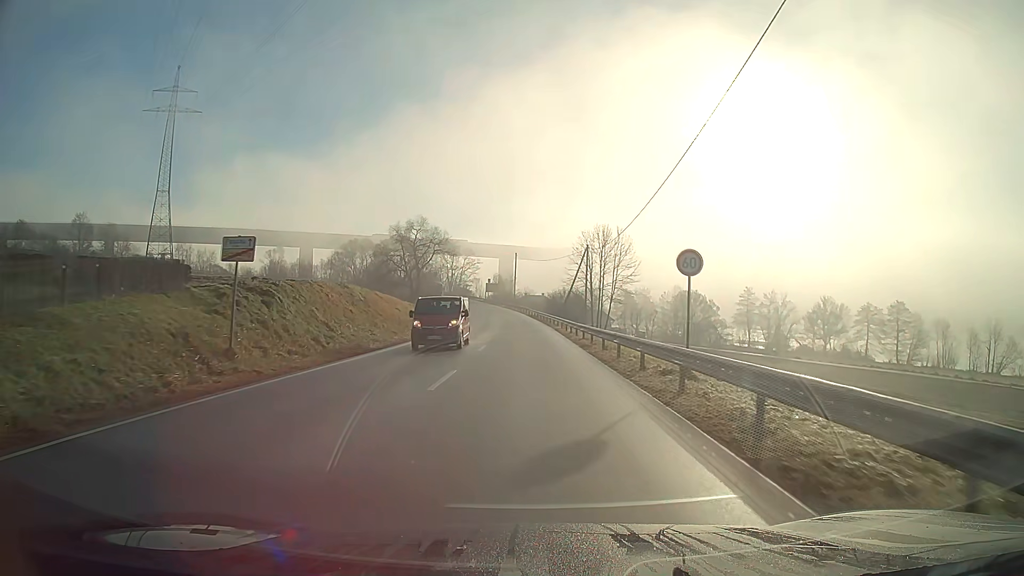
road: secondary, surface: asphalt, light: Day
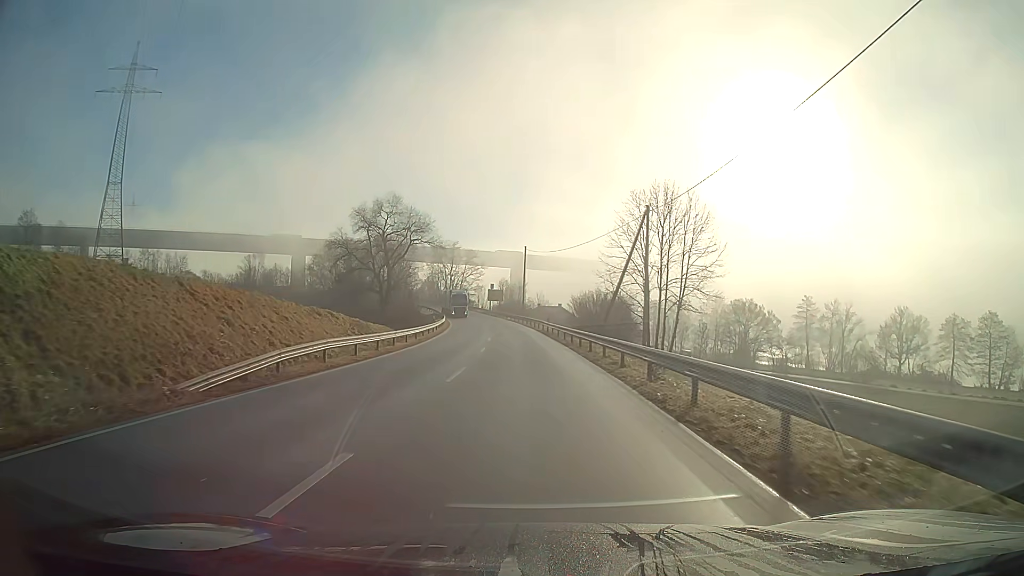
(-0.3, +33.0) m; -1°
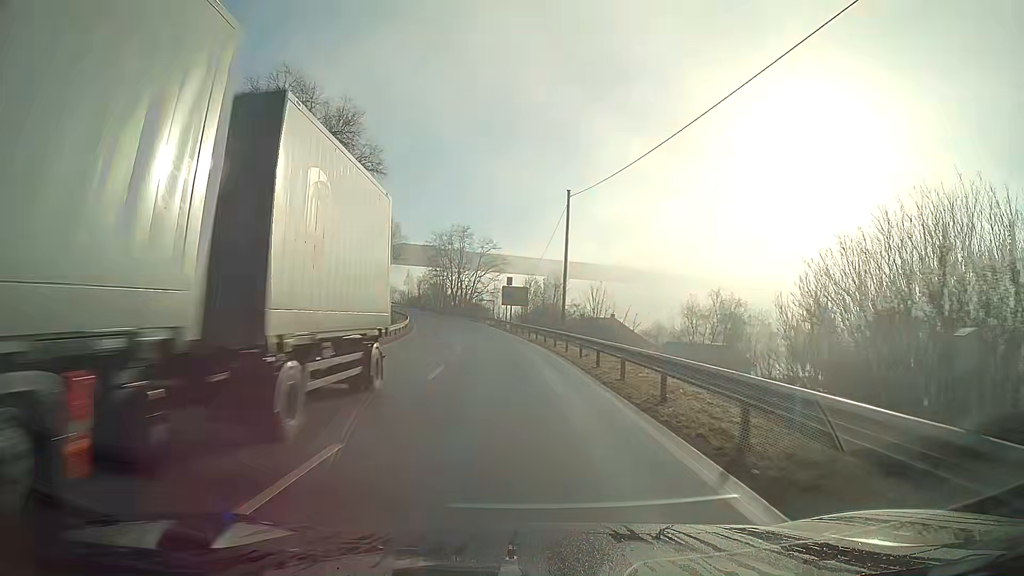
(-1.2, +47.9) m; -3°
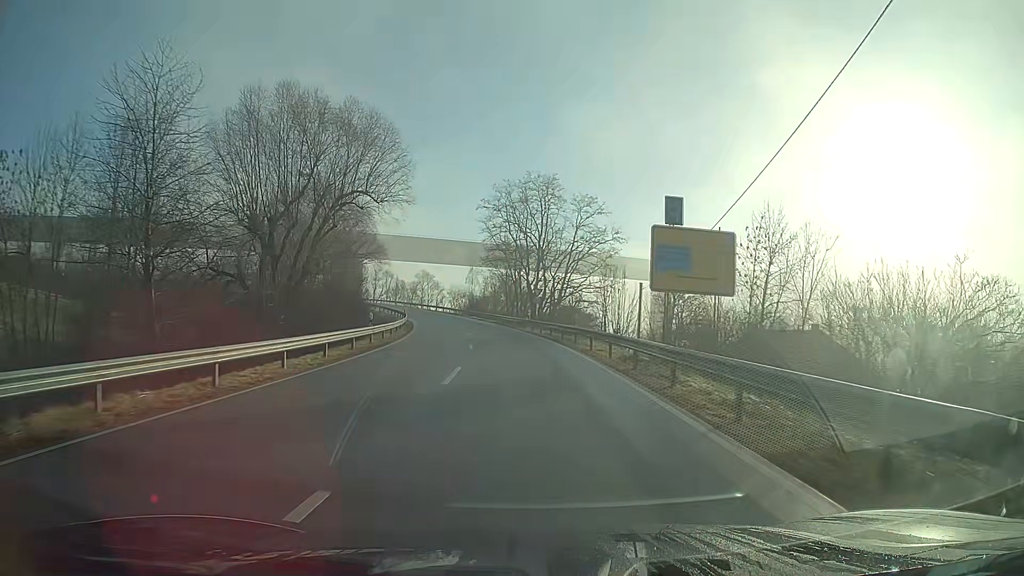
(-3.6, +50.0) m; -8°
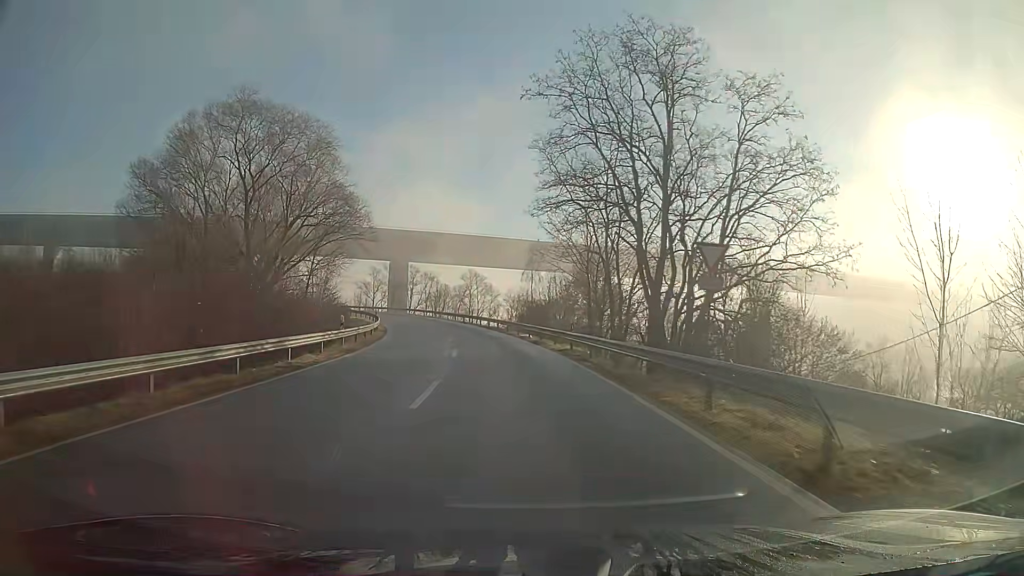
(-2.1, +38.9) m; -6°
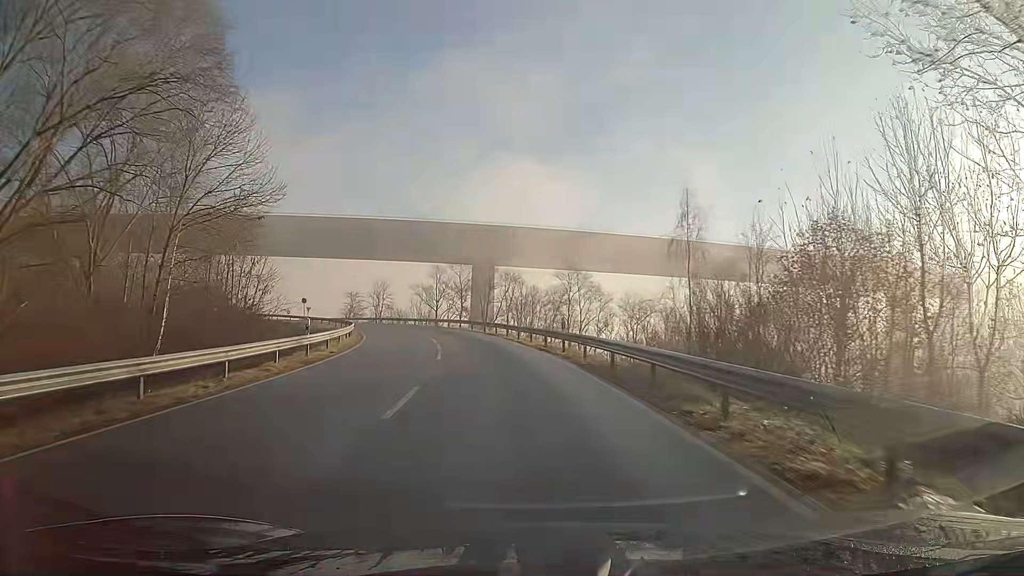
(-2.8, +37.0) m; -9°
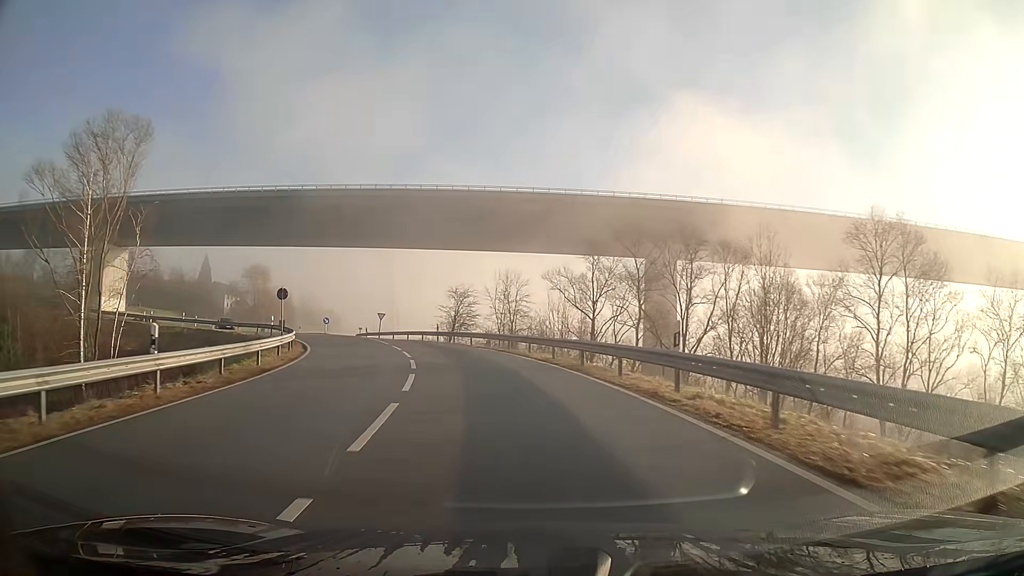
(-5.4, +43.9) m; -14°
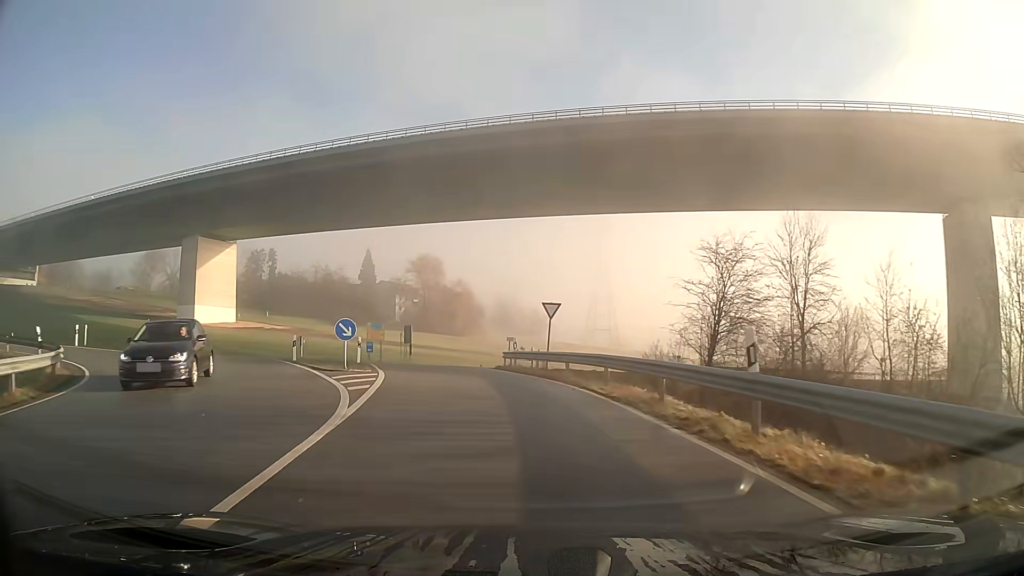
(-6.0, +38.3) m; -18°
